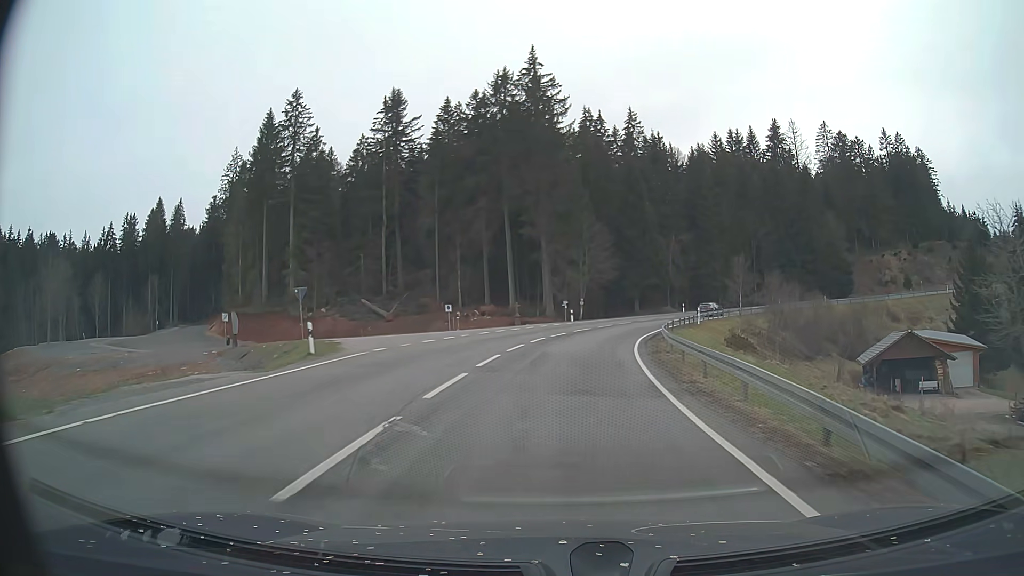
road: primary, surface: asphalt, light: Day
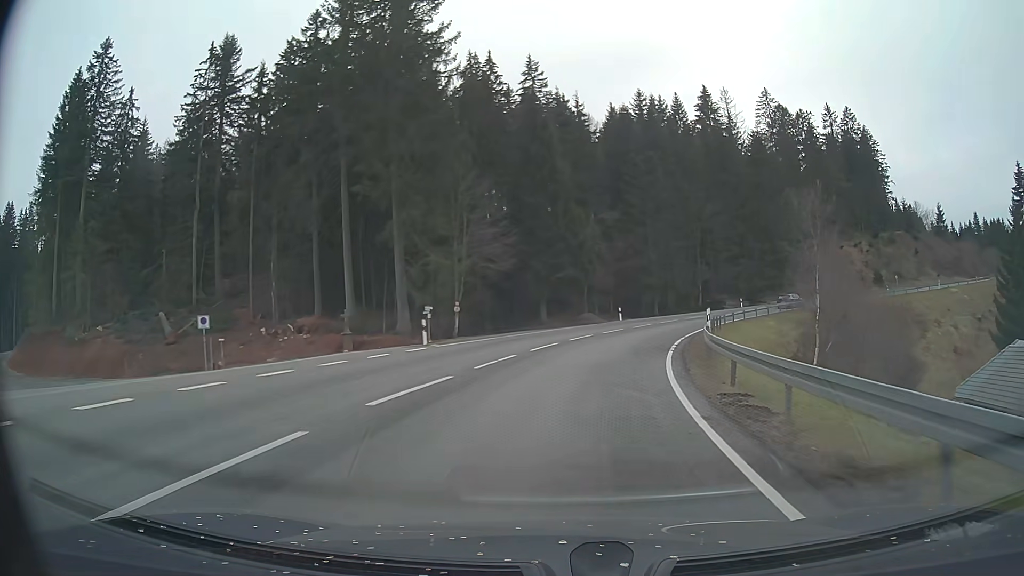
(+1.9, +31.1) m; +9°
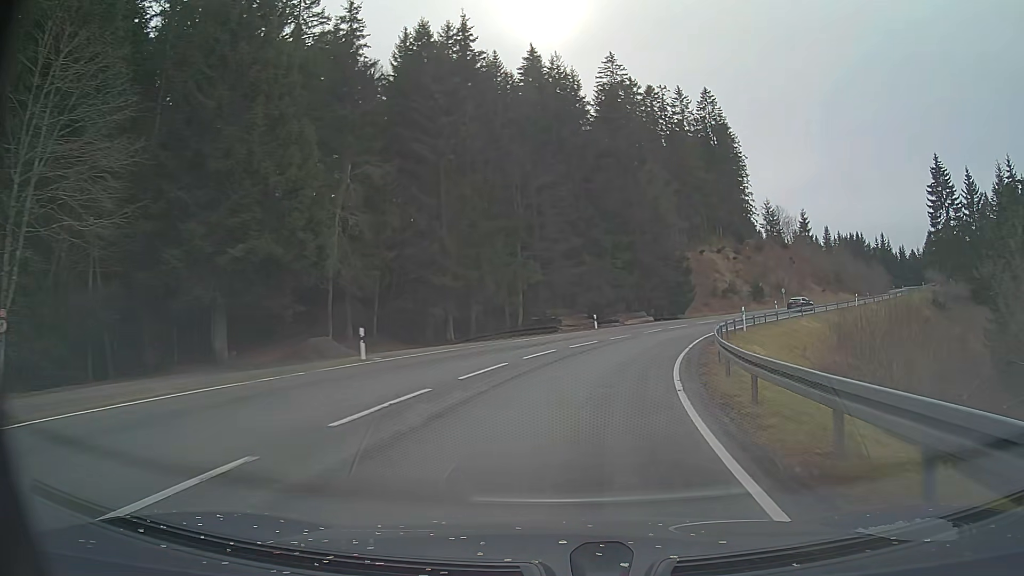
(+4.4, +30.6) m; +17°
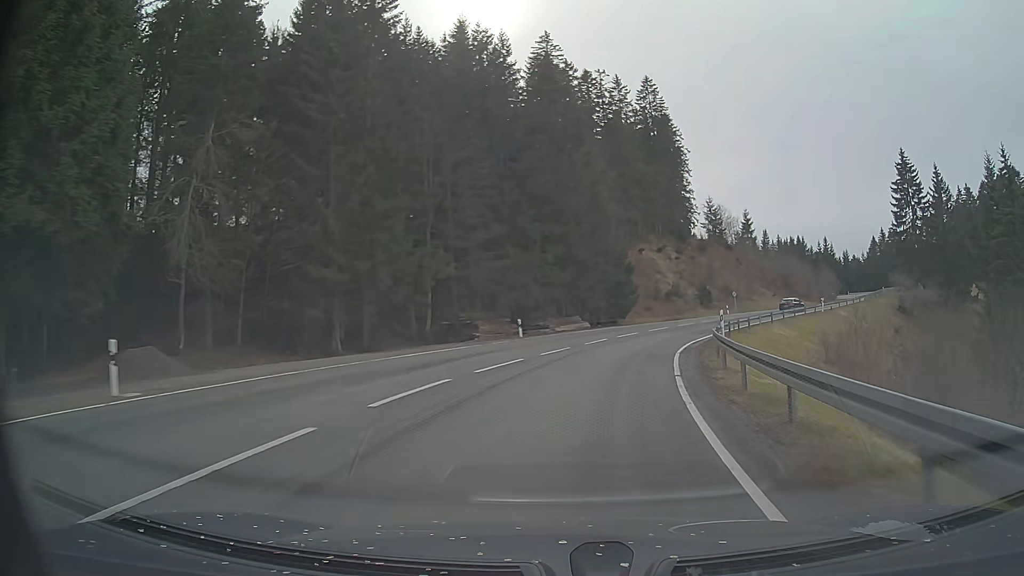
(+0.5, +10.3) m; +6°
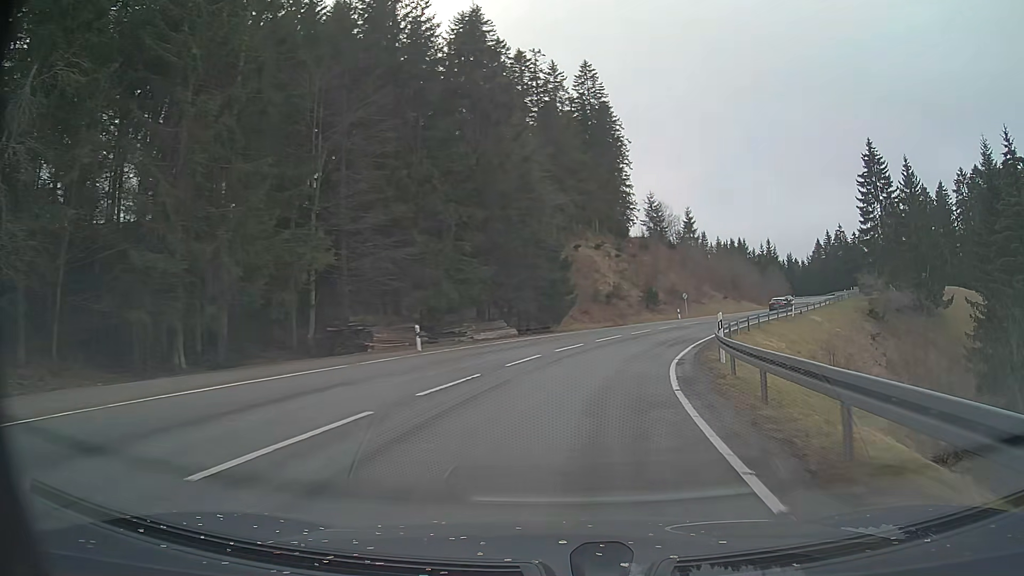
(+0.5, +10.3) m; +5°
